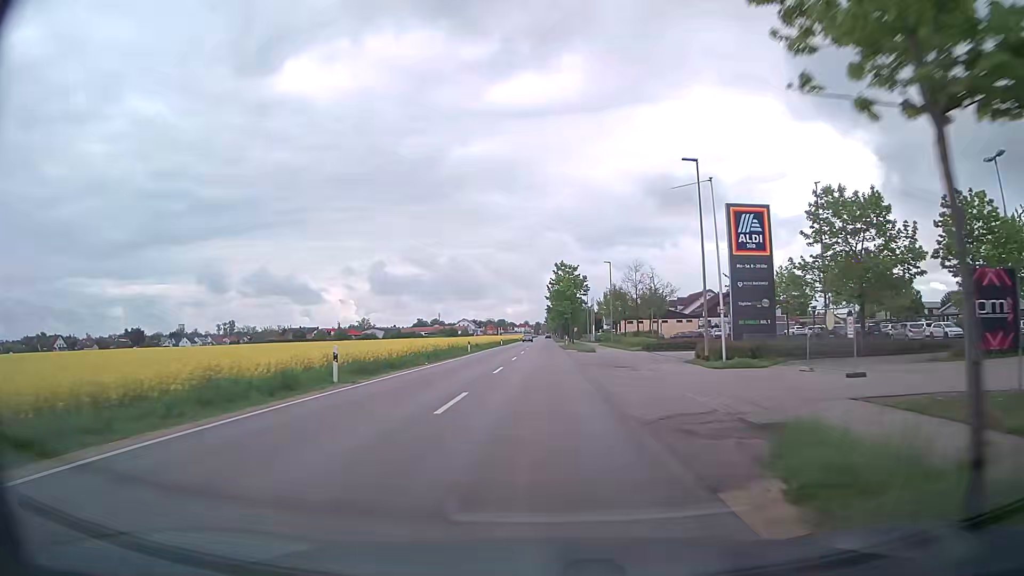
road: secondary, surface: asphalt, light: Day
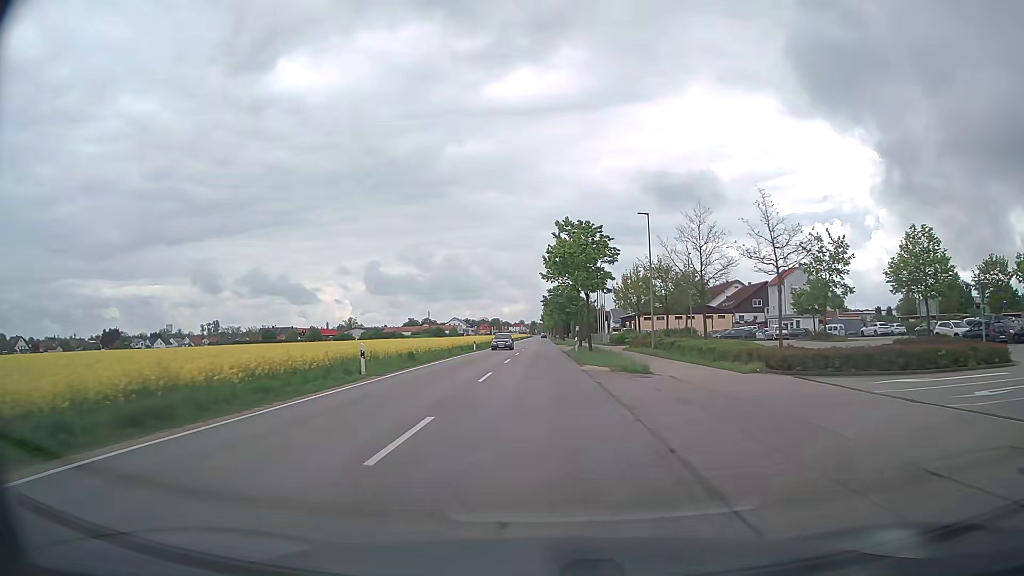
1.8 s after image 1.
(-0.1, +28.7) m; 0°
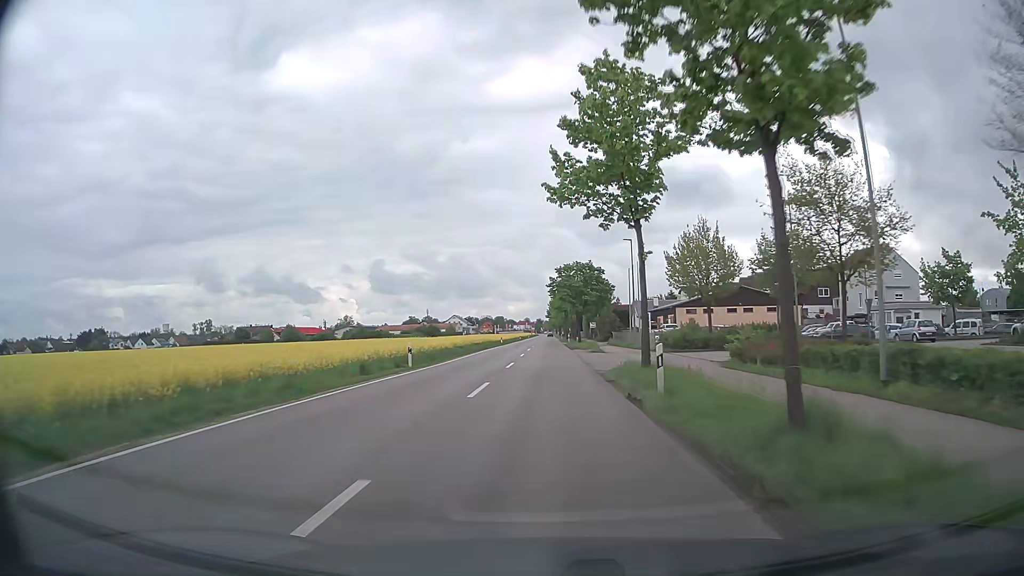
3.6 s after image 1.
(-0.2, +29.0) m; -1°
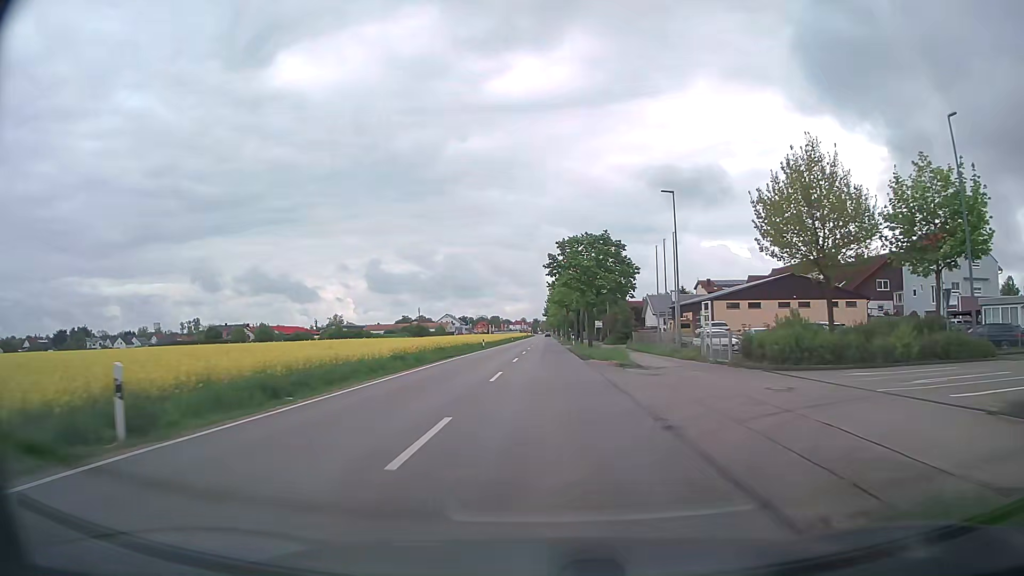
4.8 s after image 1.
(+0.1, +19.5) m; 0°
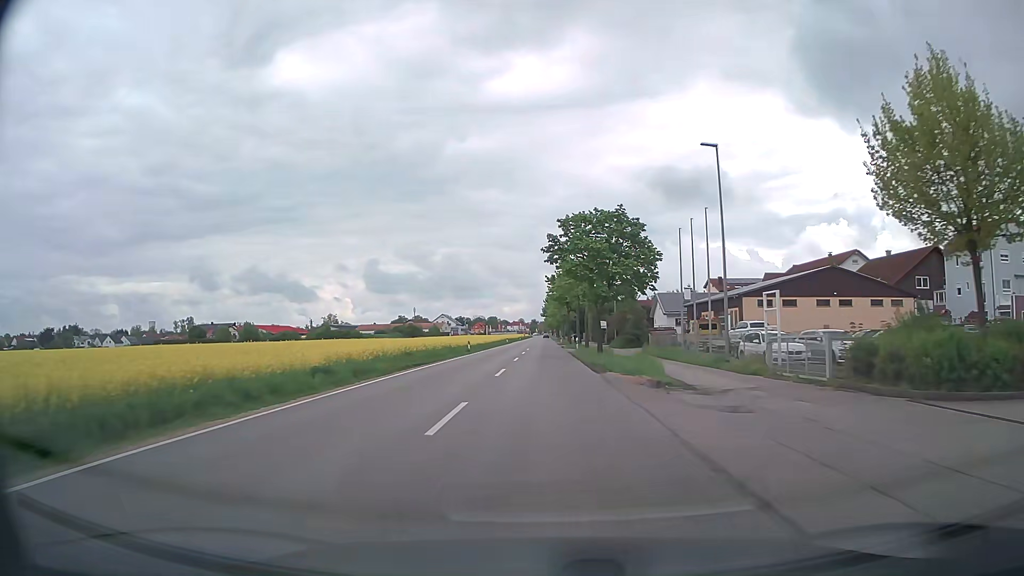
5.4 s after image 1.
(0.0, +9.8) m; 0°
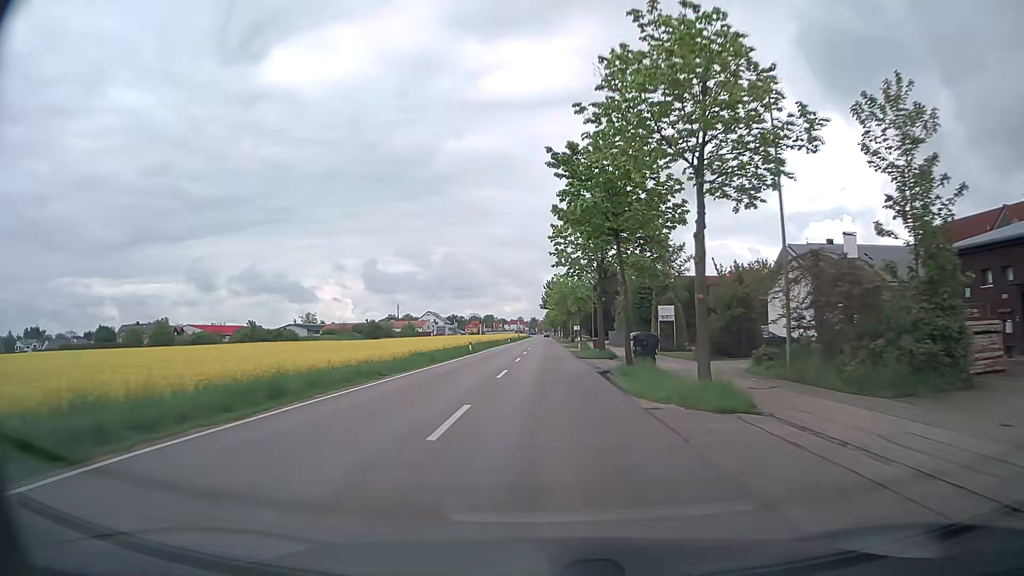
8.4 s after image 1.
(0.0, +48.6) m; 0°
(0, +10) (0, +20) (0, +30) (0, +40) (0, +50) (0, +60) (0, +70) (0, +80) (0, +90) (0, +100) m
